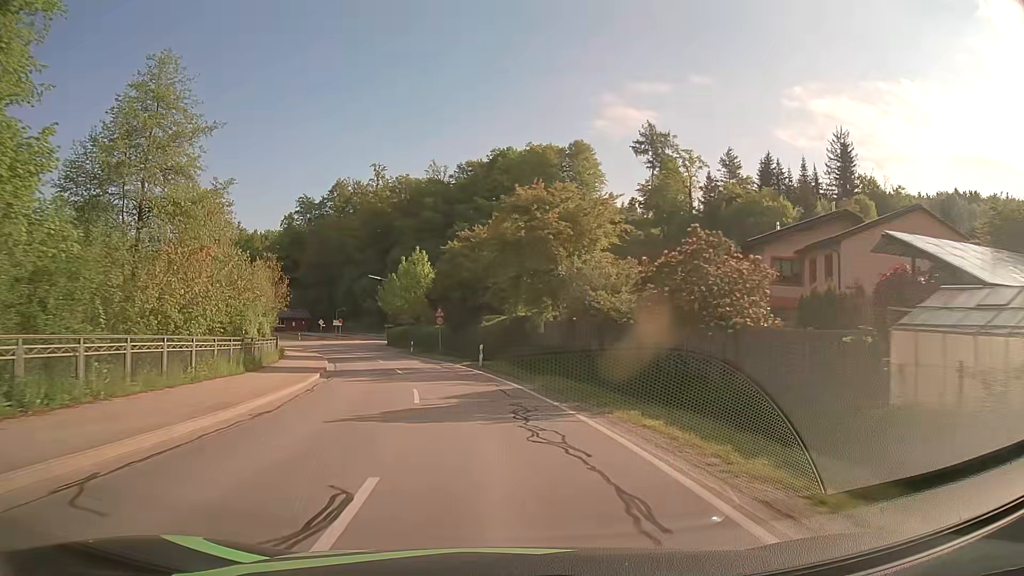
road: secondary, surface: asphalt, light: Day
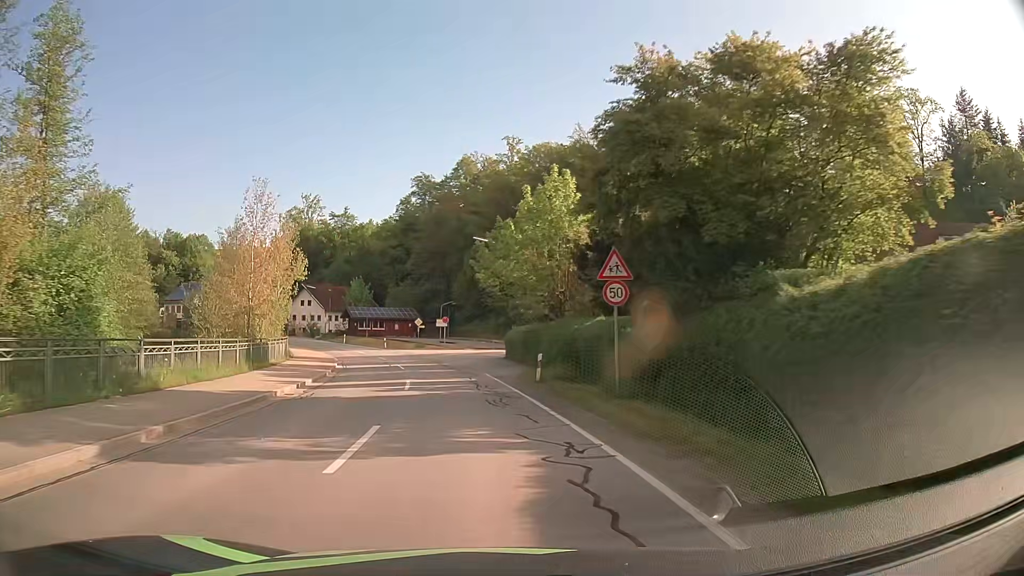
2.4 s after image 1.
(-3.3, +31.5) m; -12°
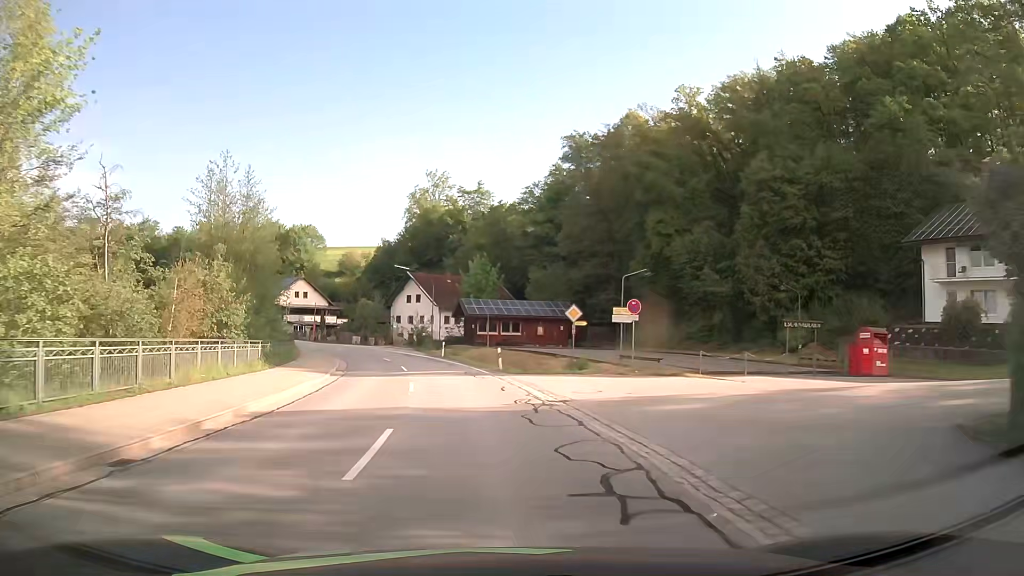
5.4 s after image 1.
(-4.2, +36.1) m; -14°
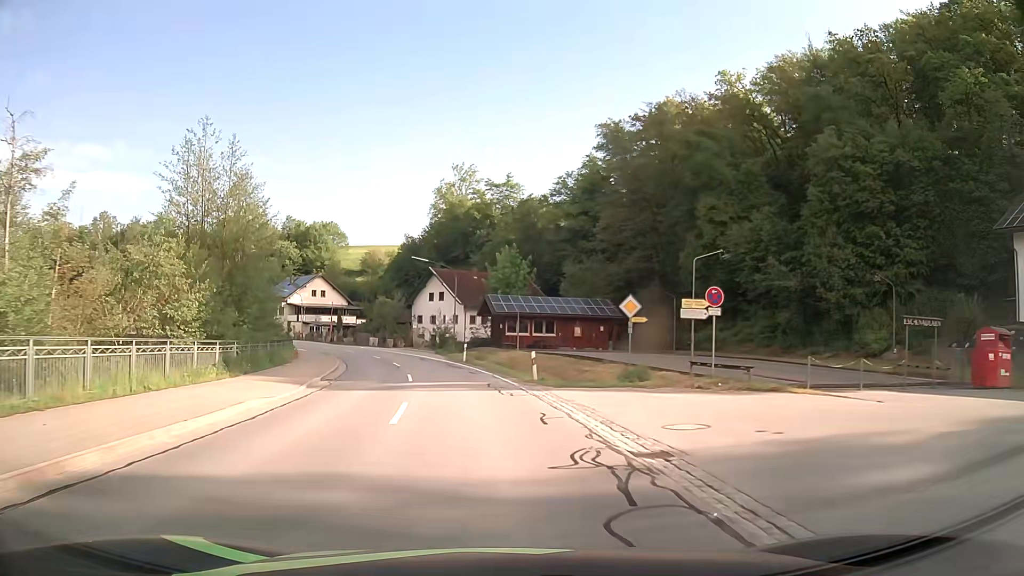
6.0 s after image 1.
(-0.1, +7.4) m; -2°
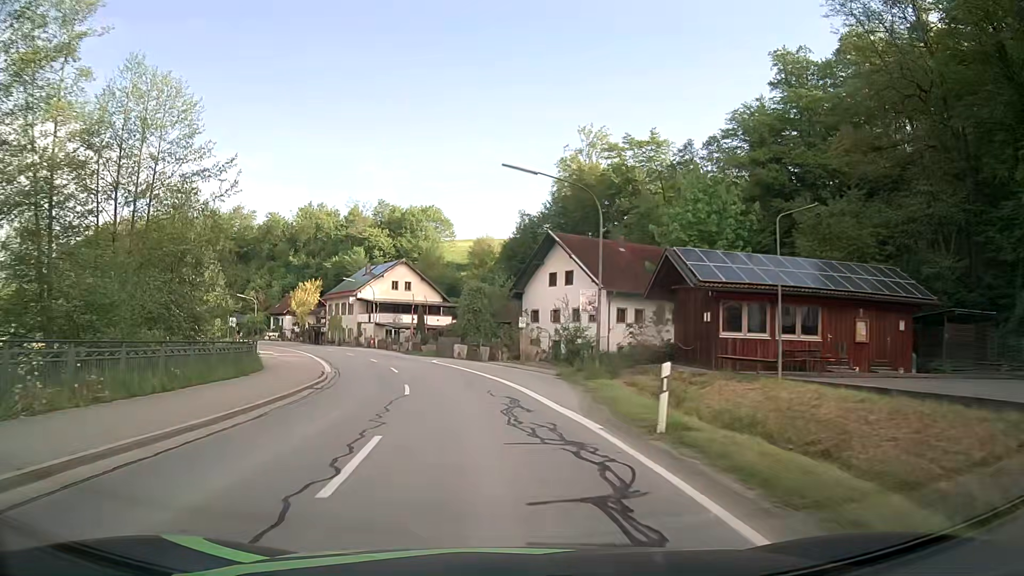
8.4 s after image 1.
(-2.5, +29.6) m; -10°
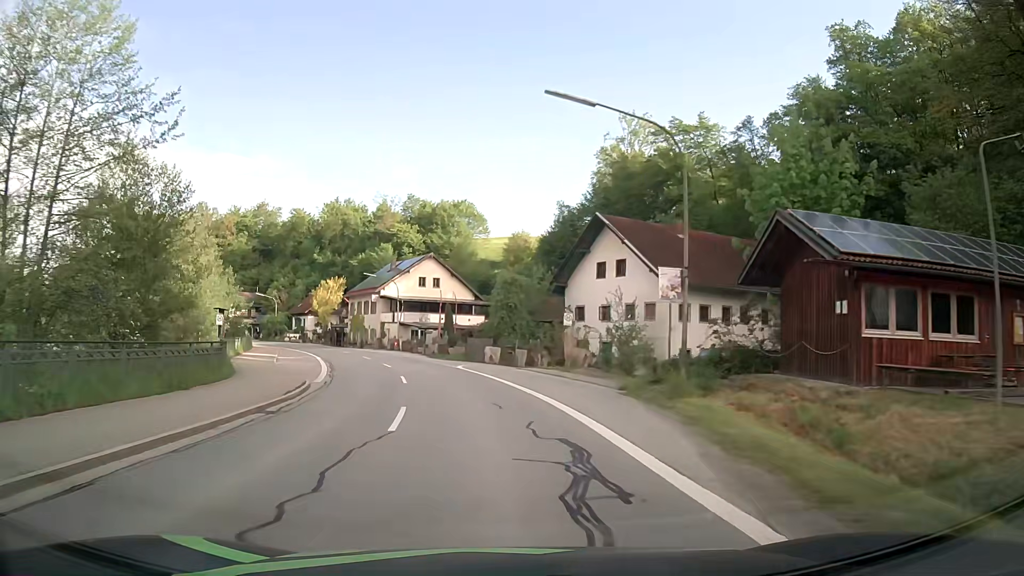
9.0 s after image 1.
(-0.2, +7.4) m; -3°
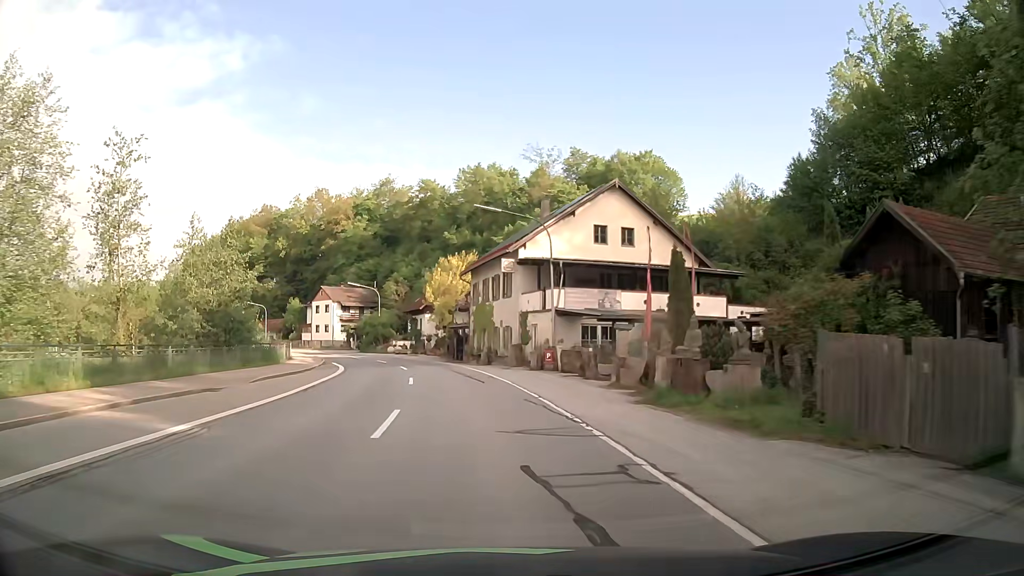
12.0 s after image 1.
(-4.5, +36.9) m; -14°
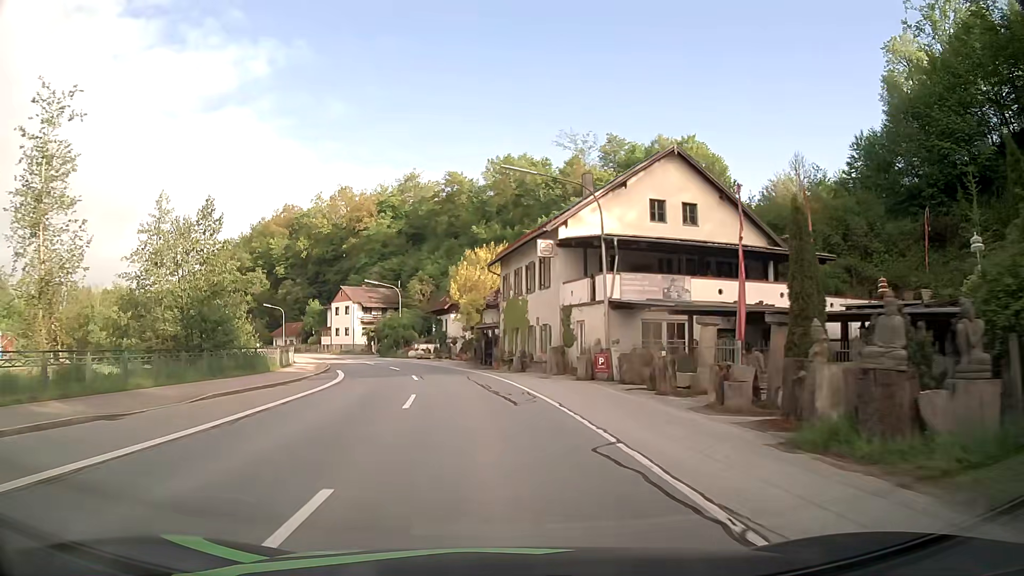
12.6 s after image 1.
(-0.2, +7.5) m; -3°
(0, +10) (-1, +20) (-3, +30) (-5, +40) (-8, +49) (-11, +59) (-15, +68) (-19, +77) (-24, +85) (-30, +94) m
